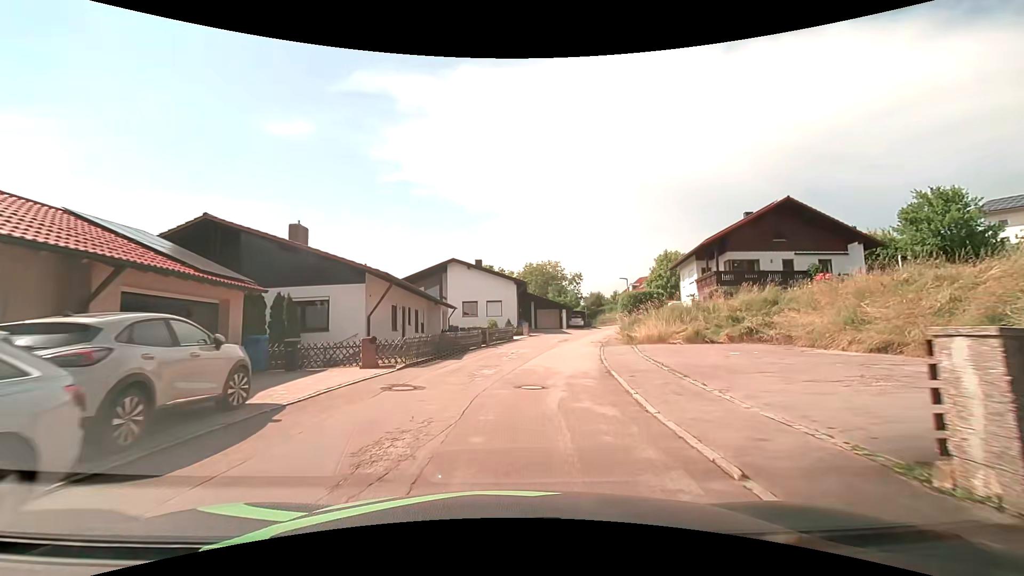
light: Day
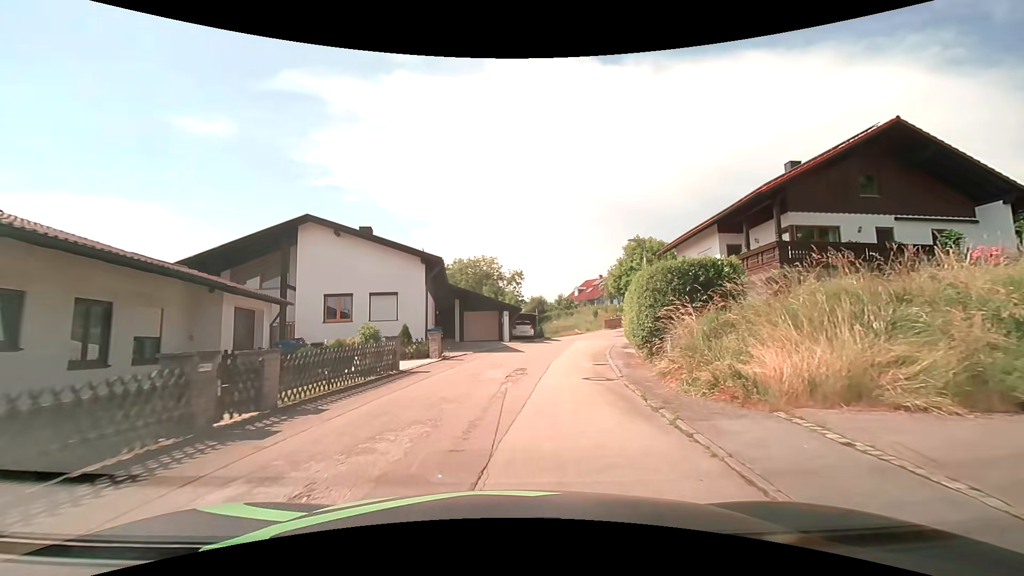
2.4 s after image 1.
(+1.3, +19.1) m; +8°
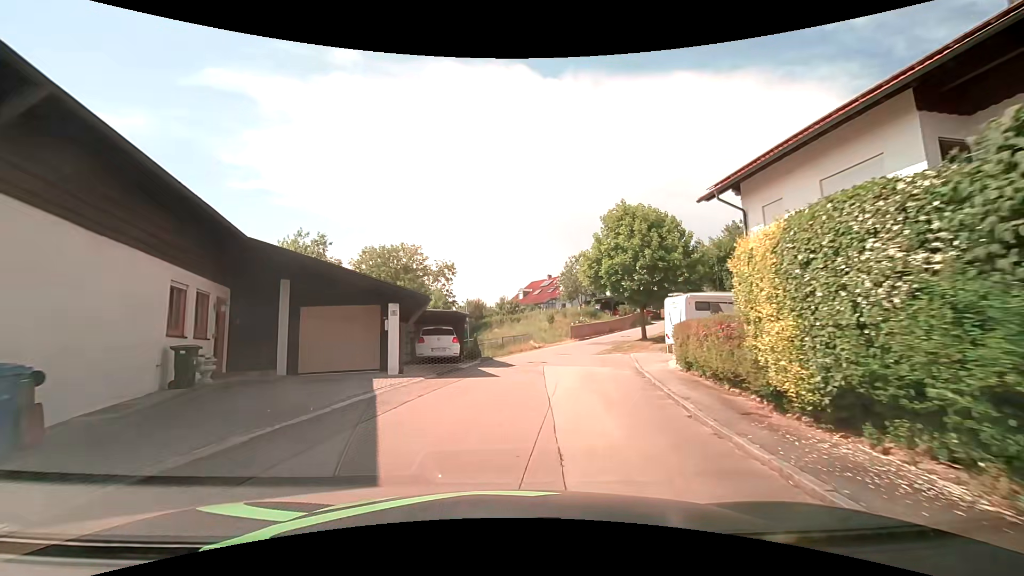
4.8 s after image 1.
(+1.0, +18.8) m; +6°
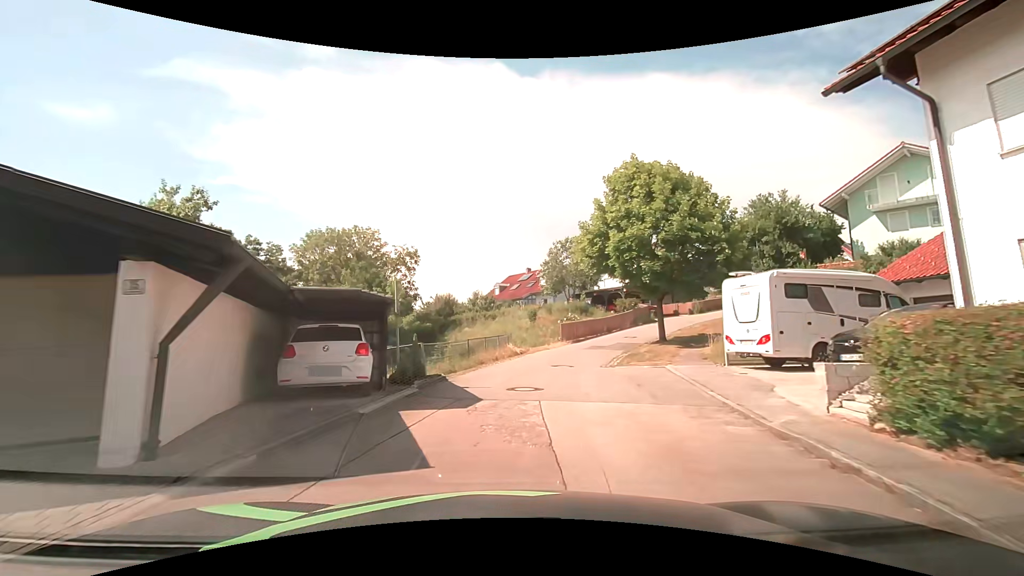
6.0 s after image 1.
(+0.3, +9.3) m; +3°
(0, +10) (+2, +20) (+6, +29) (+11, +37) (+18, +44) (+26, +51) (+32, +59) (+32, +69) (+28, +78) (+23, +87) m
